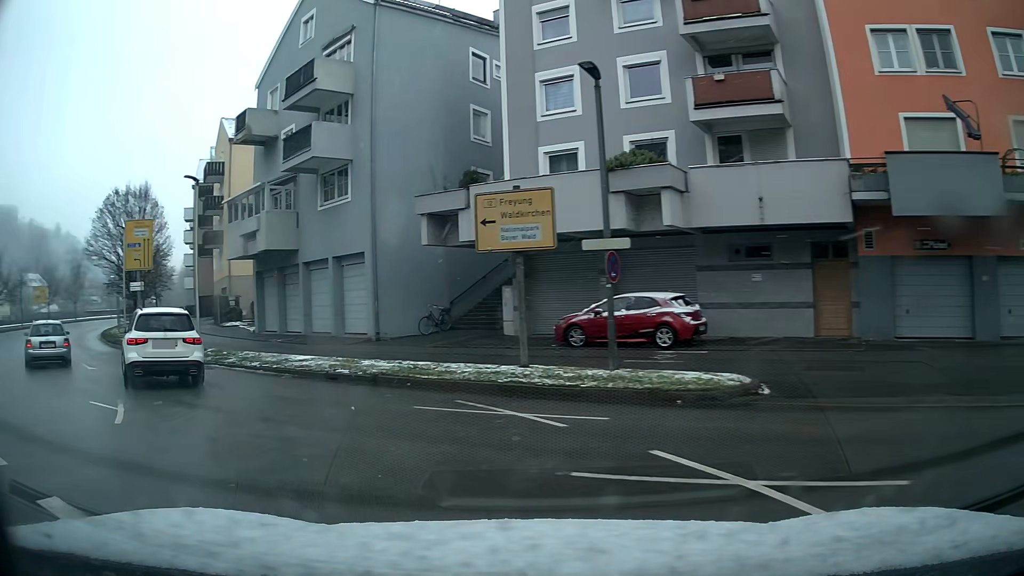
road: primary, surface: asphalt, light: Day
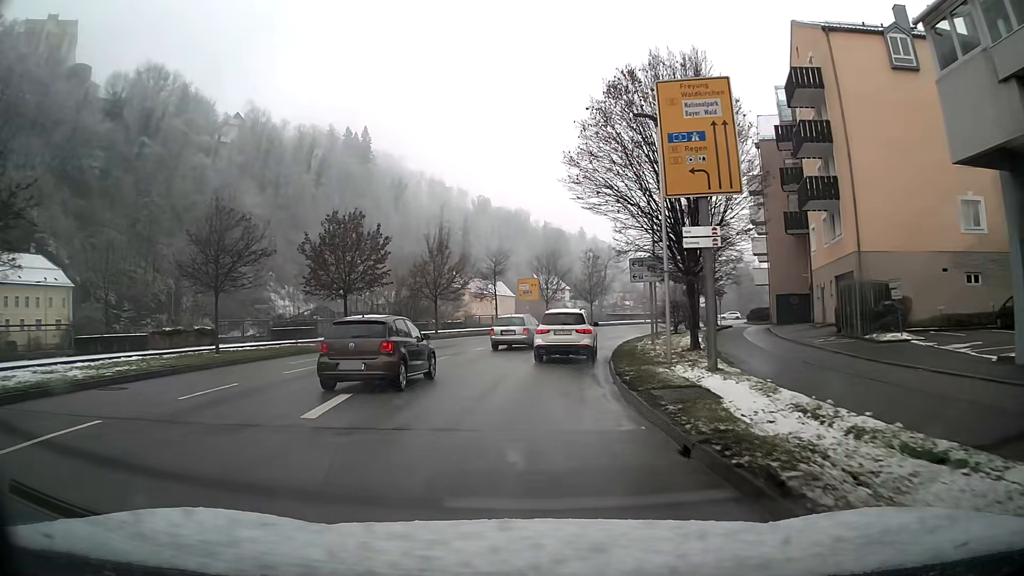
(-11.0, +20.7) m; -39°
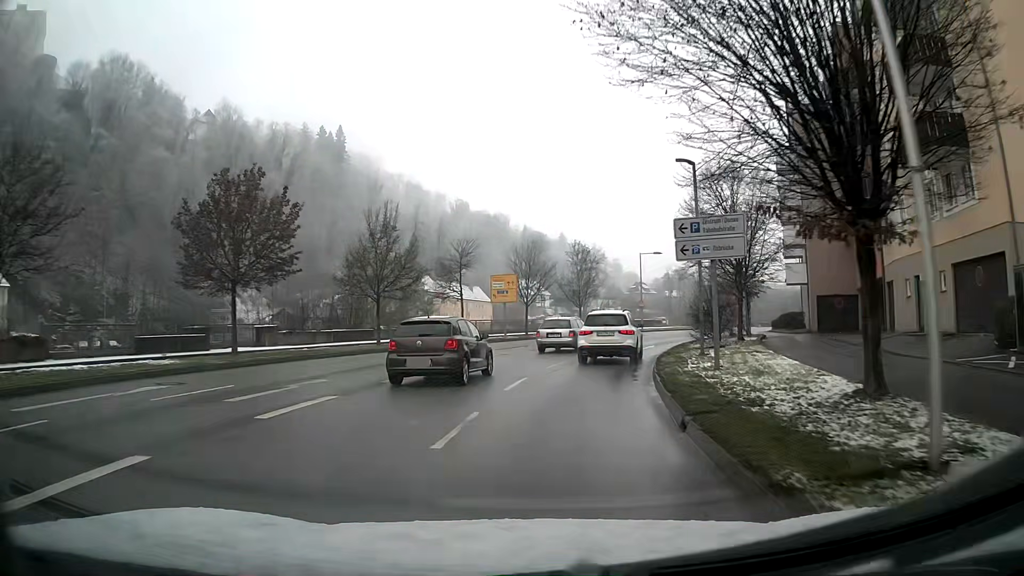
(+0.2, +12.5) m; +3°
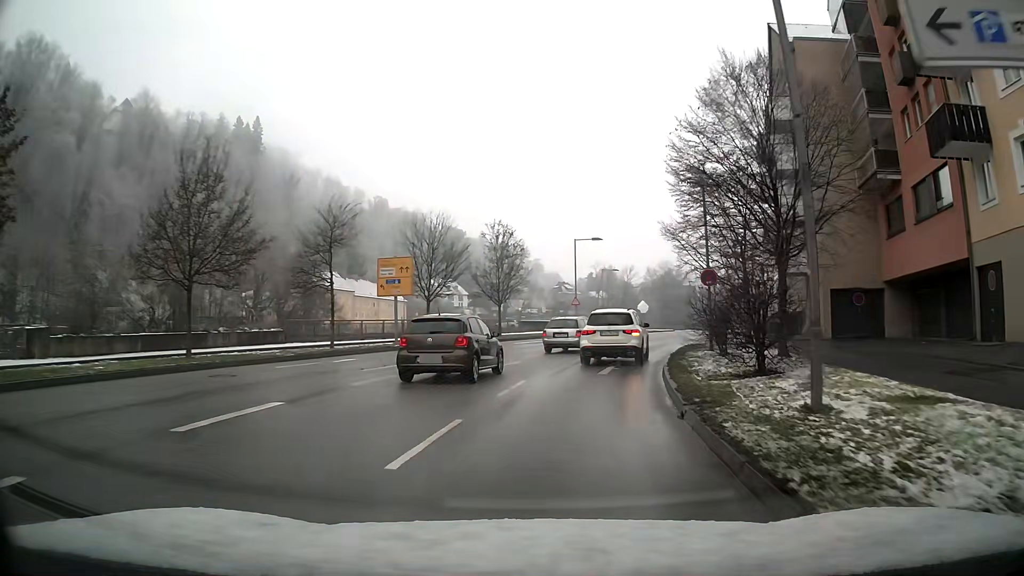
(+0.7, +13.2) m; +7°
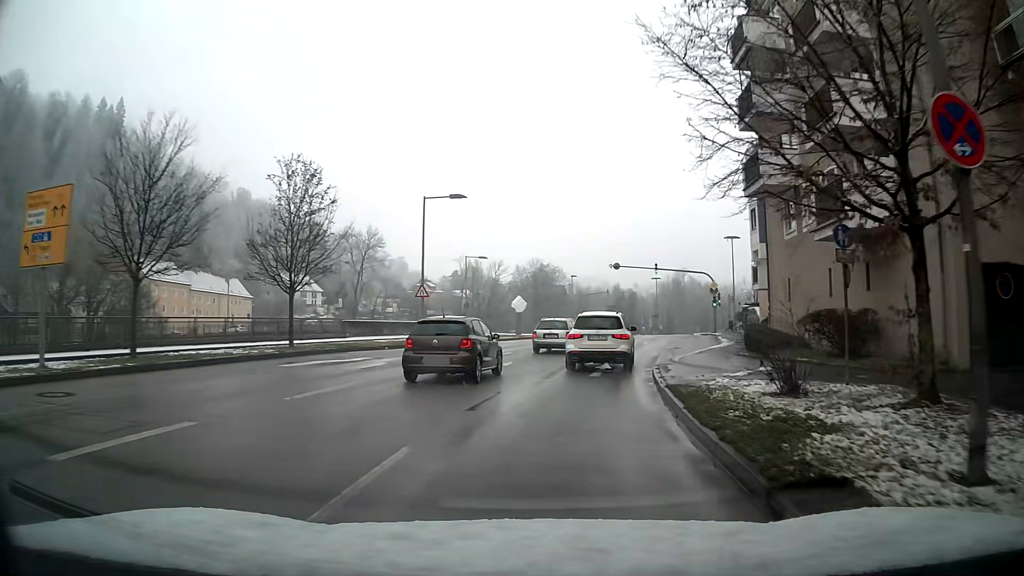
(+1.8, +19.5) m; +11°
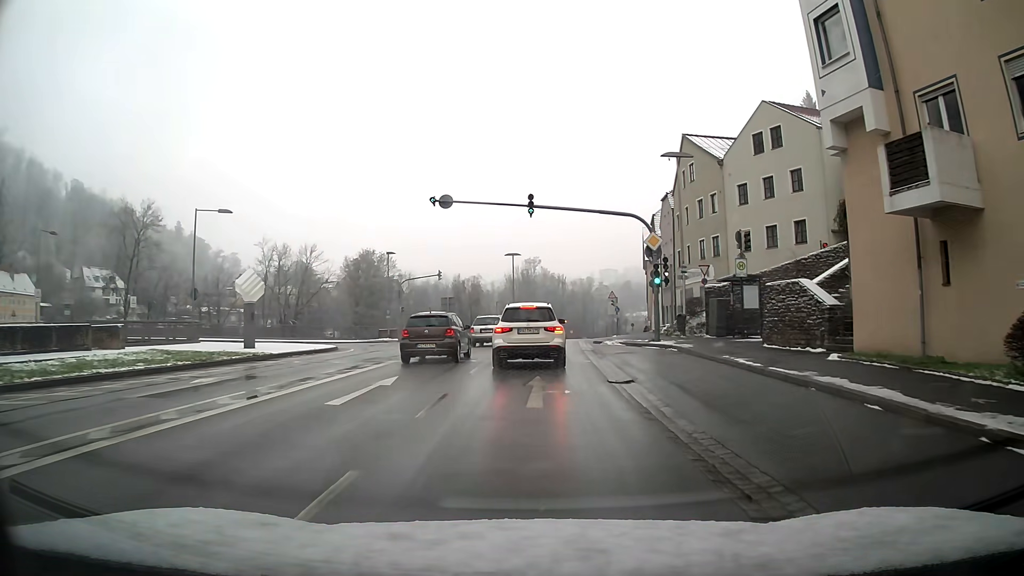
(+3.8, +30.7) m; +12°
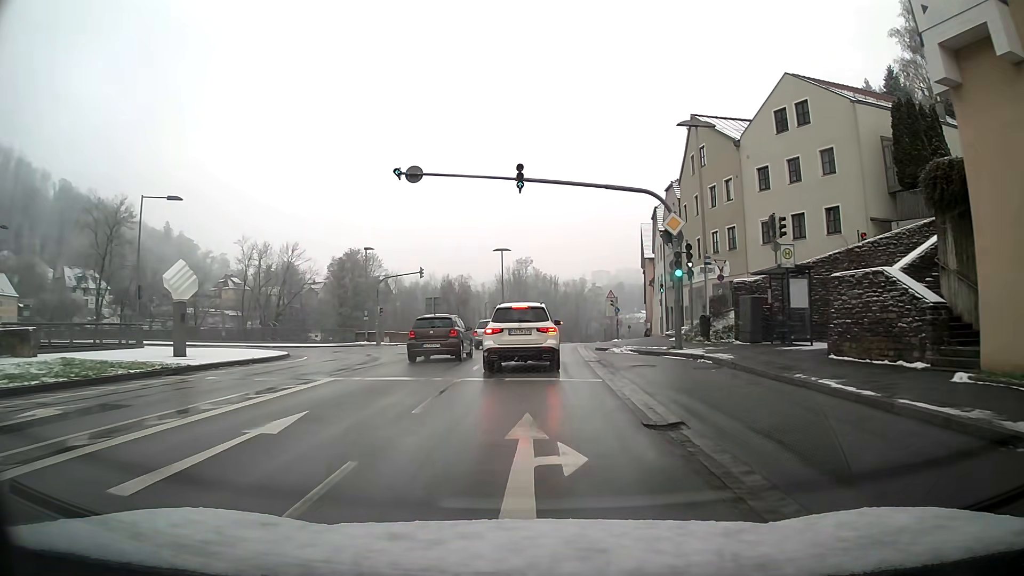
(0.0, +5.5) m; +1°
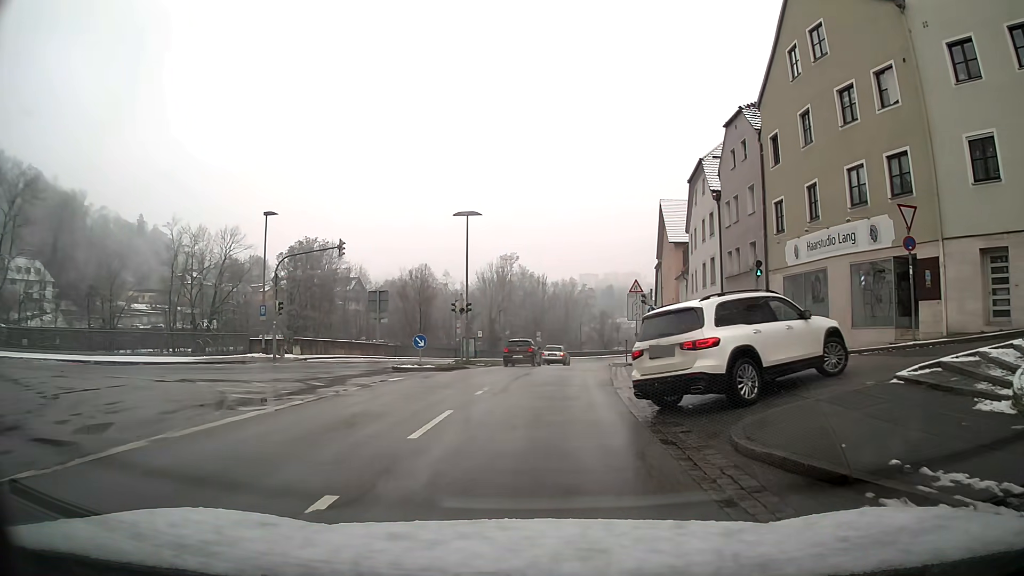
(+0.2, +20.4) m; +2°
(0, +10) (+1, +20) (+2, +30) (+3, +40) (+4, +50) (+5, +60) (+7, +70) (+9, +79) (+11, +89) (+14, +99) m
